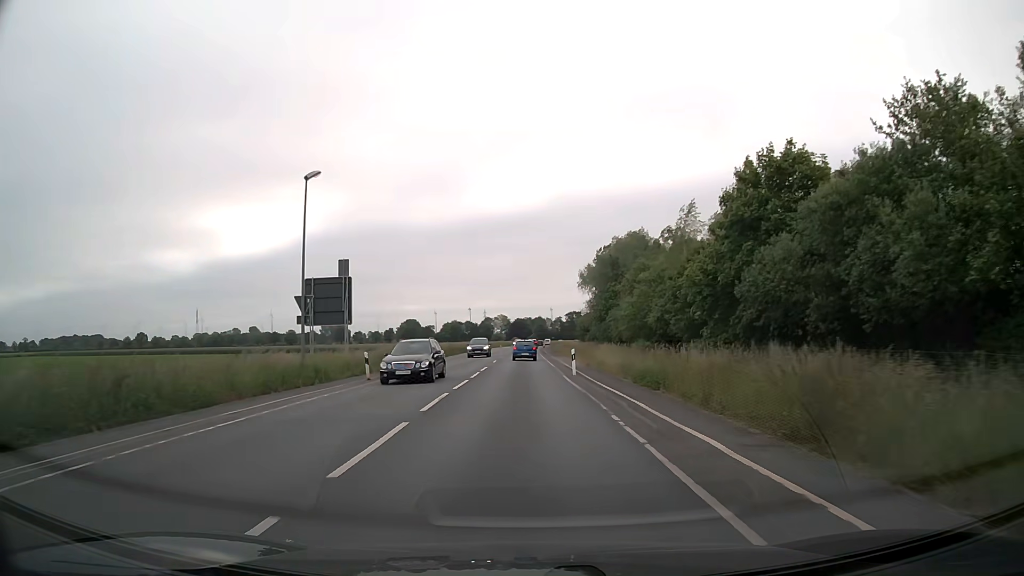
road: secondary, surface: asphalt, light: Day
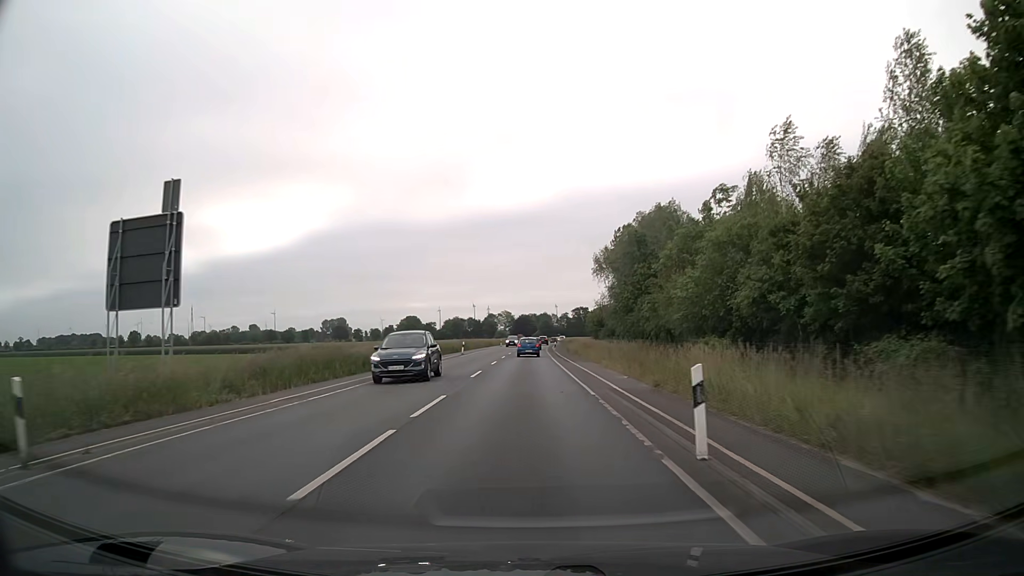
(-0.2, +19.5) m; 0°
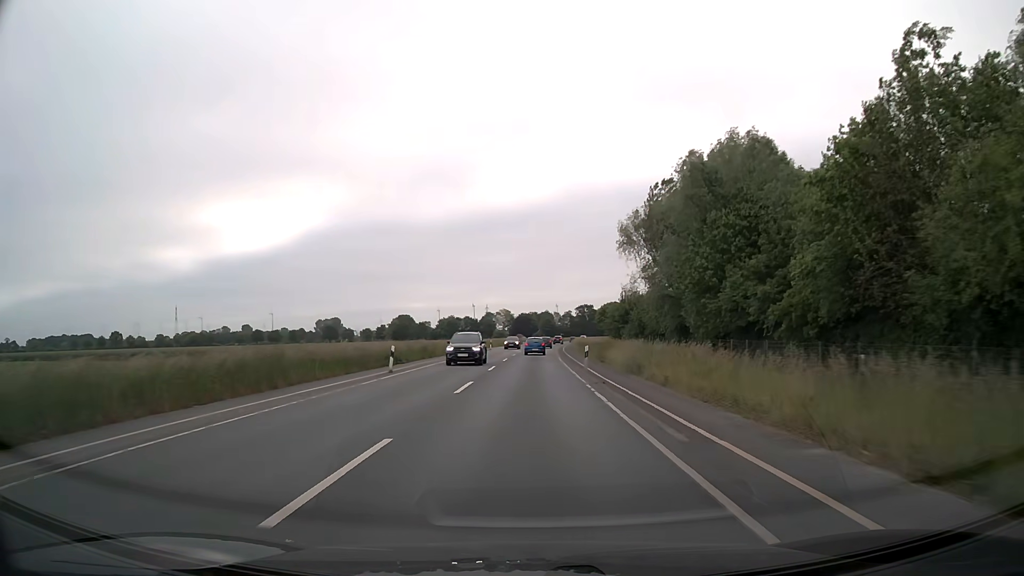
(-0.2, +30.9) m; 0°
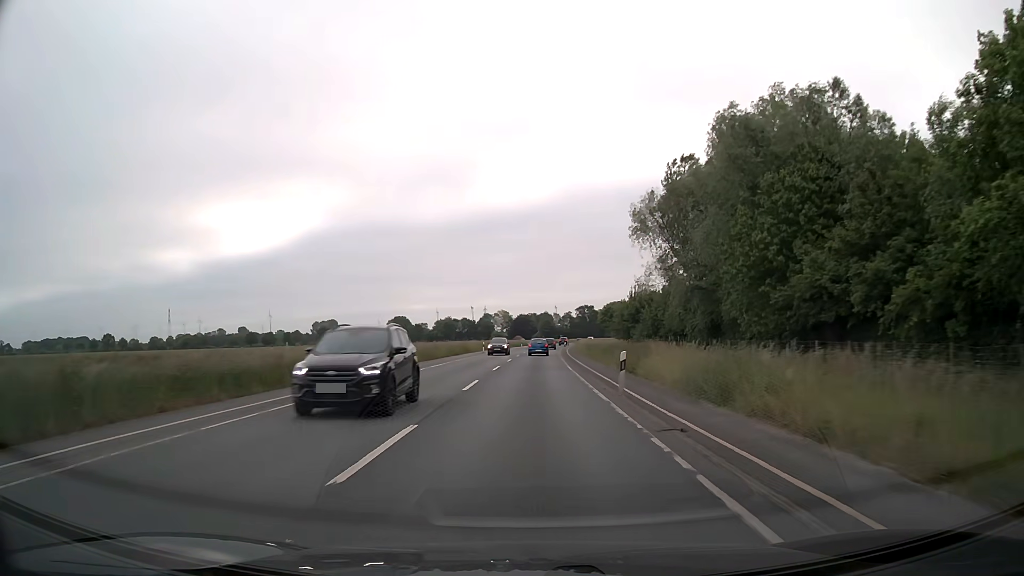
(0.0, +10.7) m; 0°
(0, +10) (0, +20) (0, +30) (+1, +40) (+1, +50) (+1, +60) (+2, +70) (+2, +80) (+3, +90) (+3, +100) m
